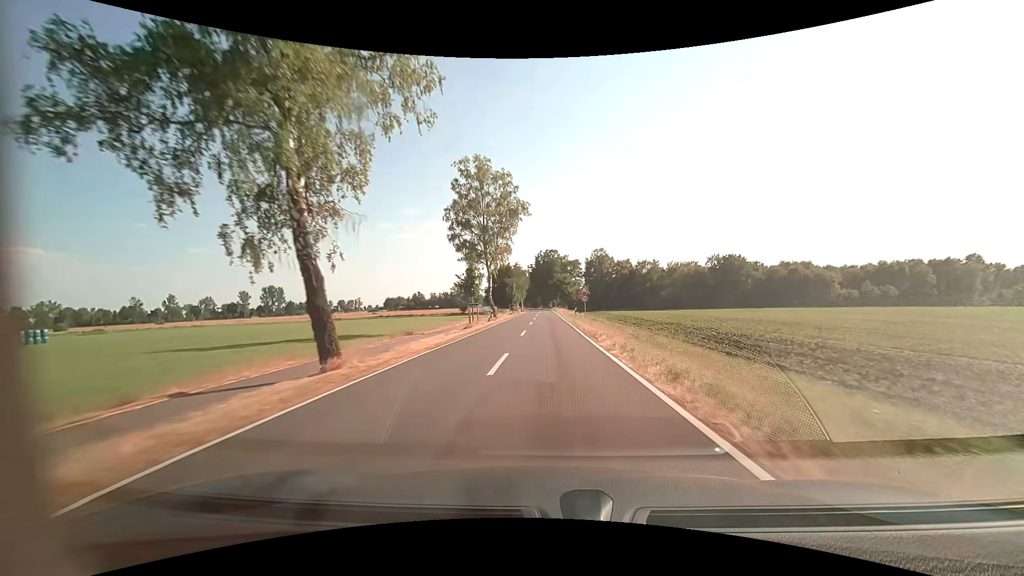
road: tertiary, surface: asphalt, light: Day
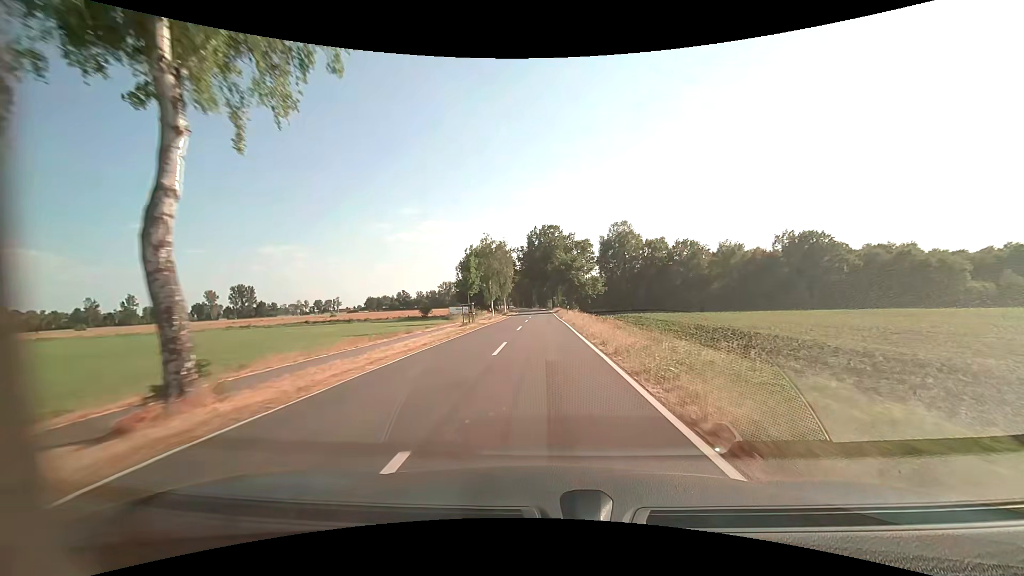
(+0.2, +44.9) m; 0°
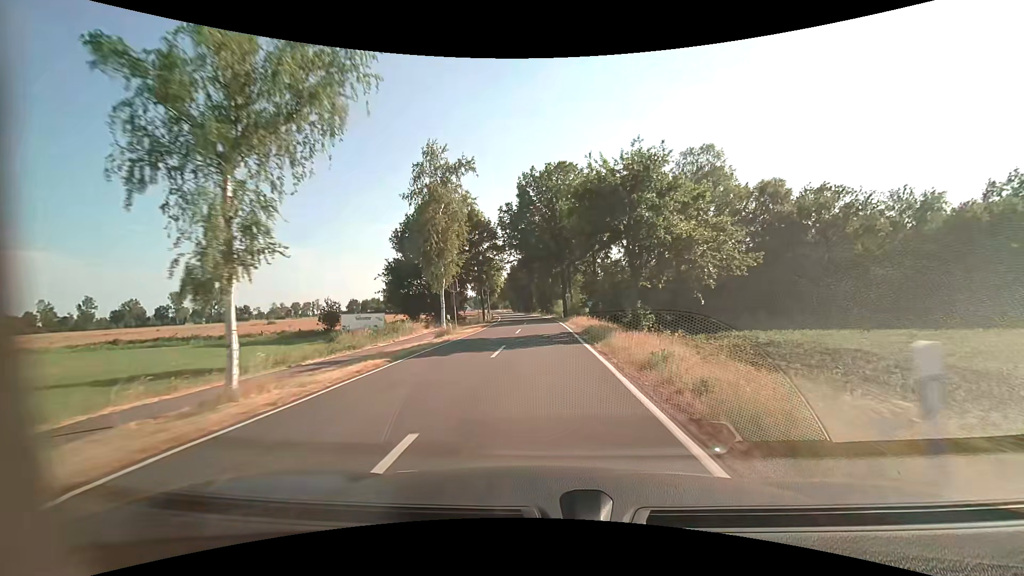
(-0.1, +47.5) m; -1°
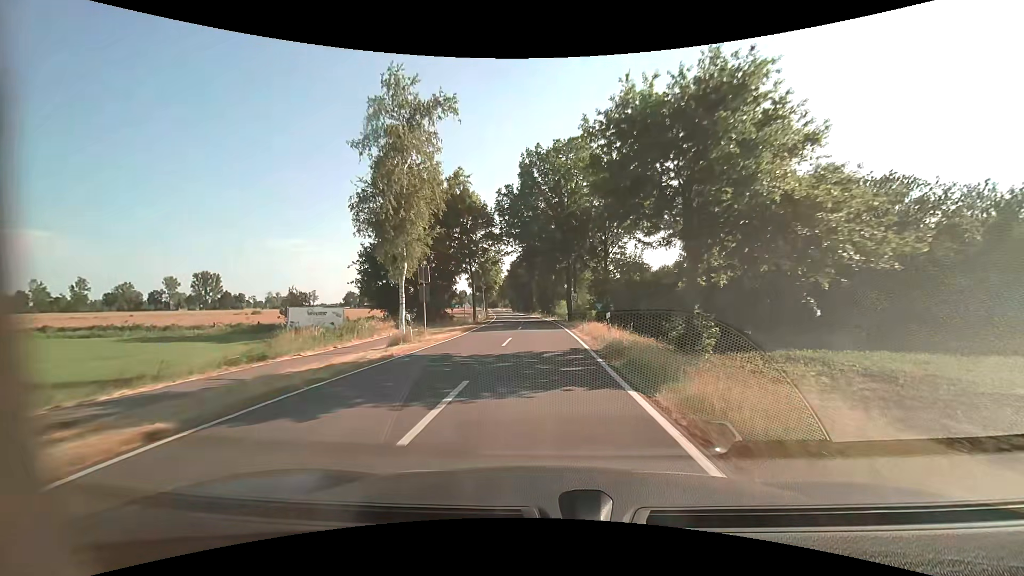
(0.0, +8.4) m; 0°
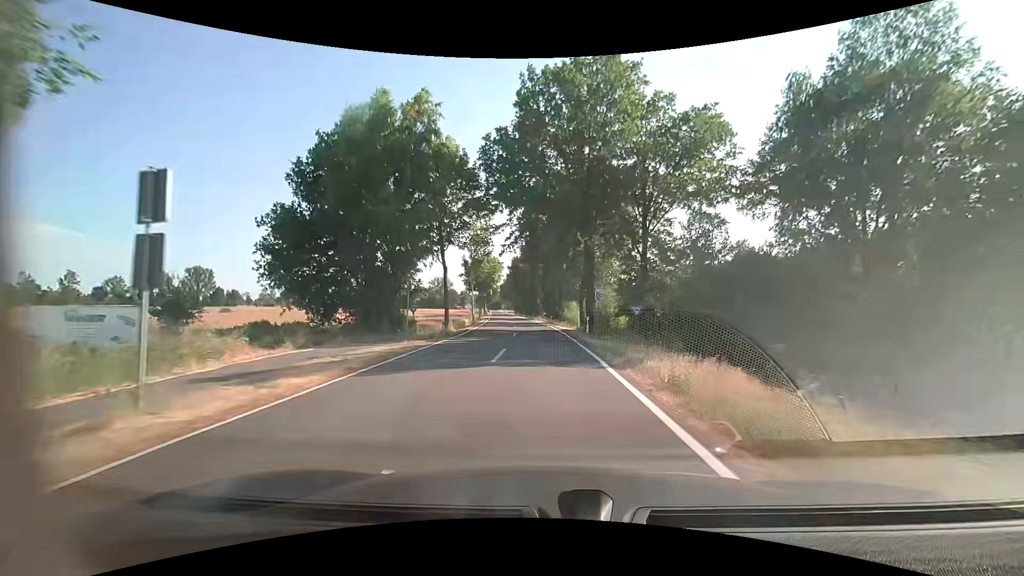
(0.0, +17.0) m; 0°
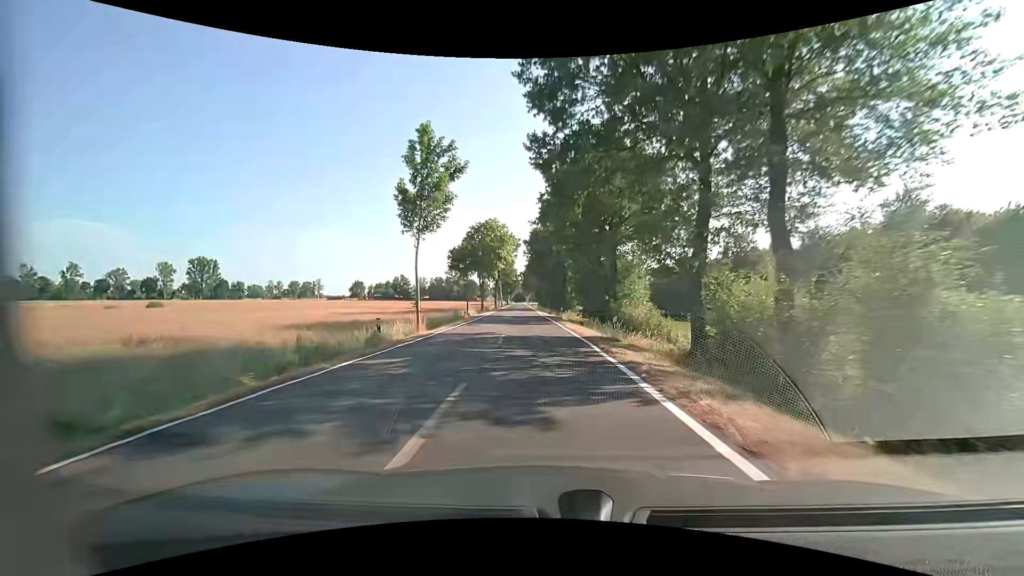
(-0.7, +34.8) m; -3°
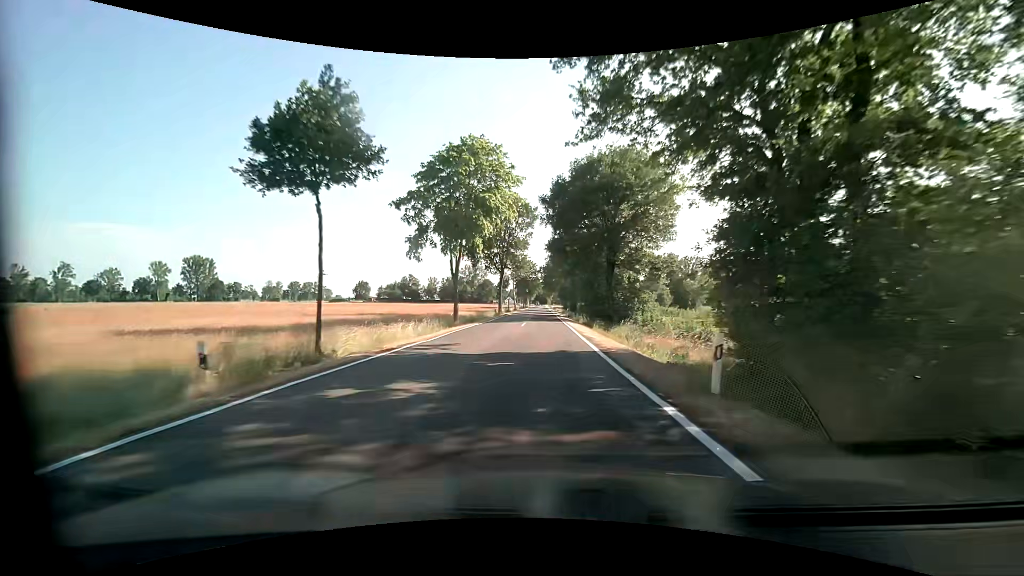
(-1.0, +35.2) m; -3°
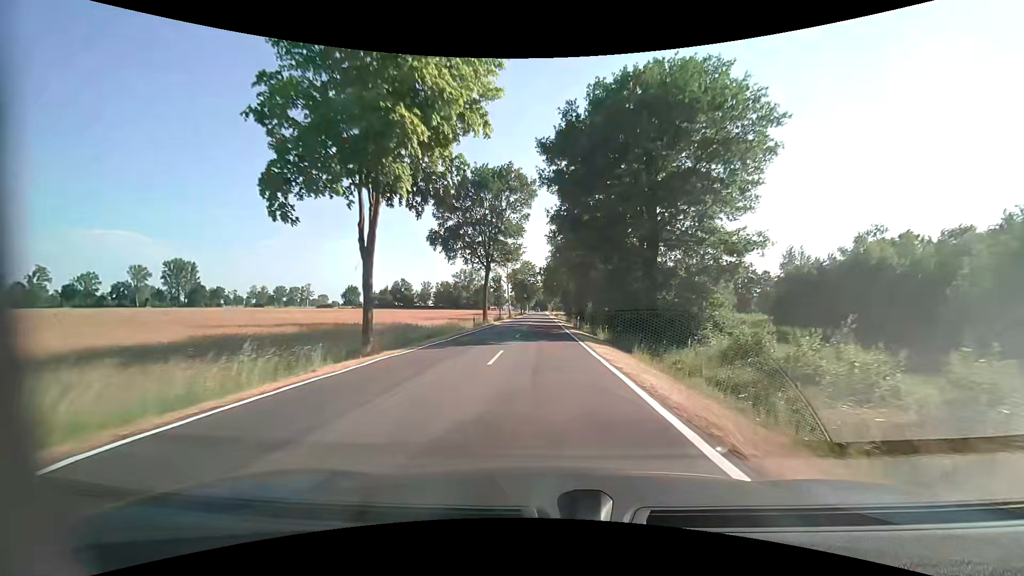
(-0.1, +17.6) m; 0°
(0, +10) (0, +20) (0, +30) (0, +40) (0, +50) (-1, +60) (-1, +70) (-1, +80) (-1, +90) (-1, +100) m
